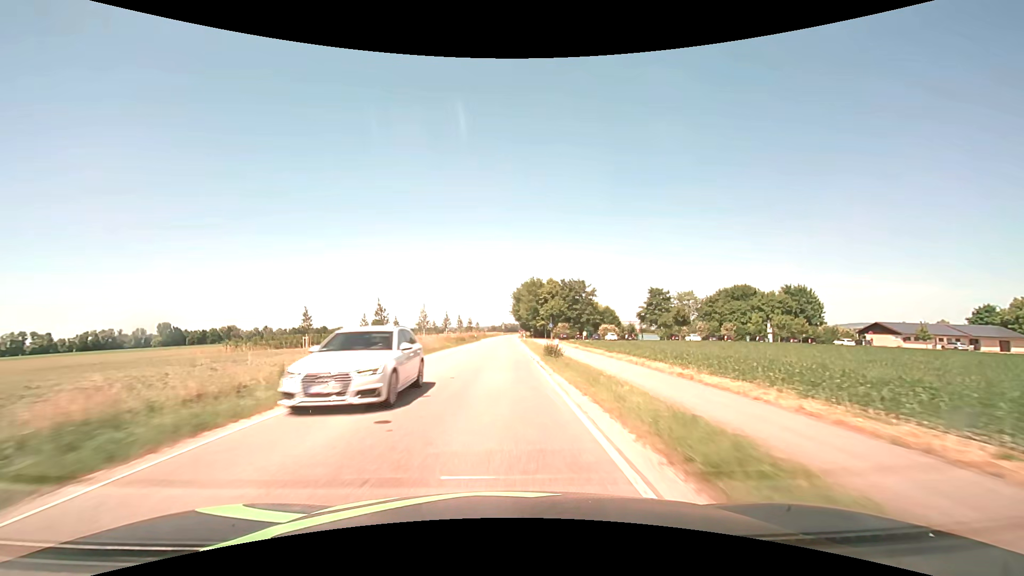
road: secondary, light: Day
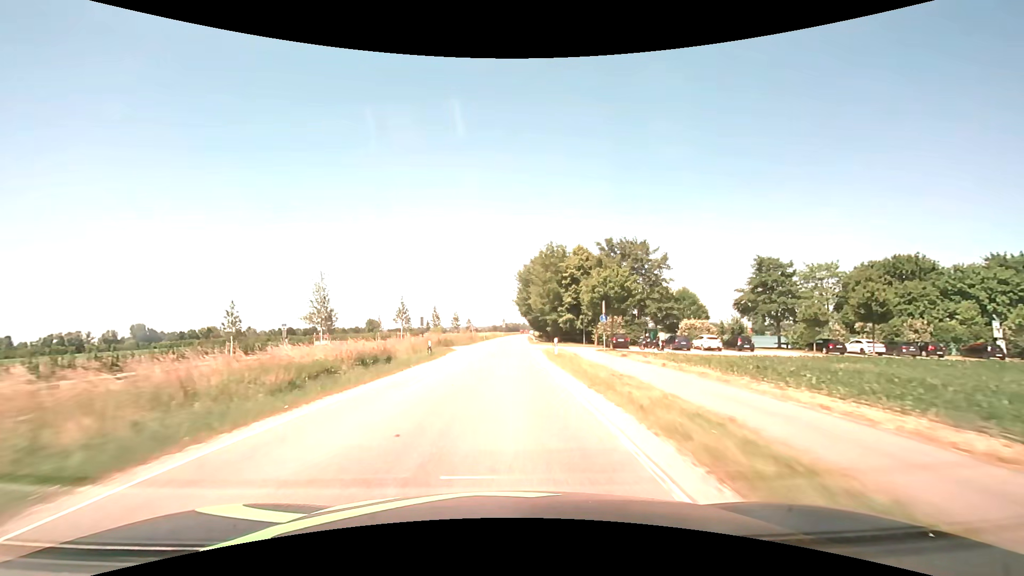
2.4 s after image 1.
(-0.1, +43.0) m; 0°
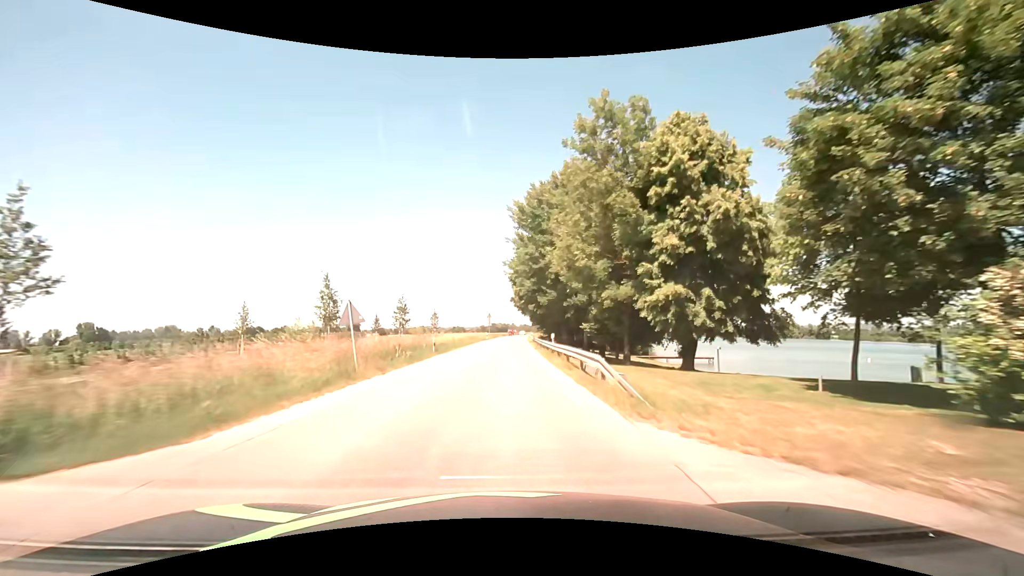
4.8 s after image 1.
(+0.5, +42.9) m; +2°
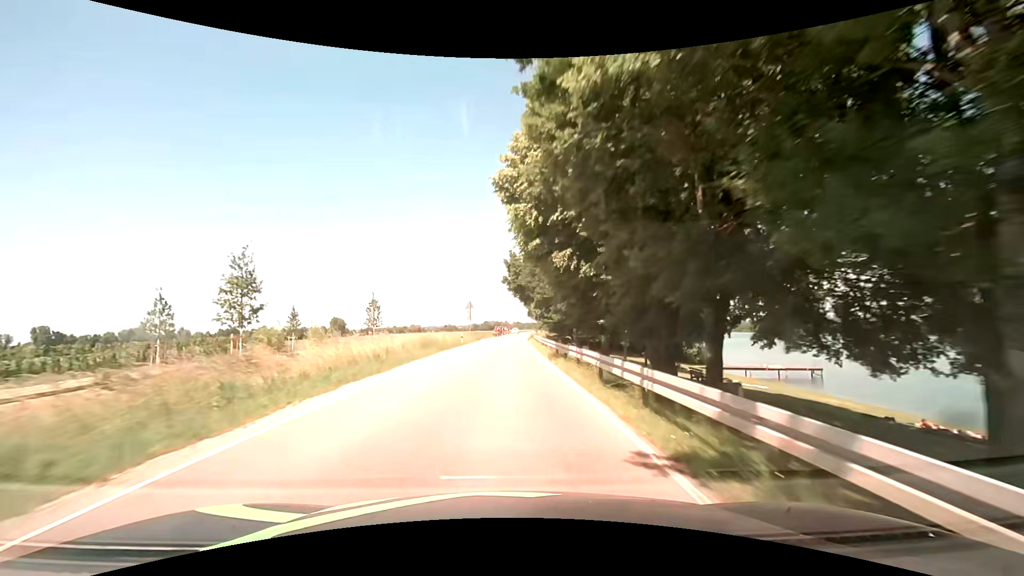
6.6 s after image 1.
(+0.2, +32.2) m; 0°
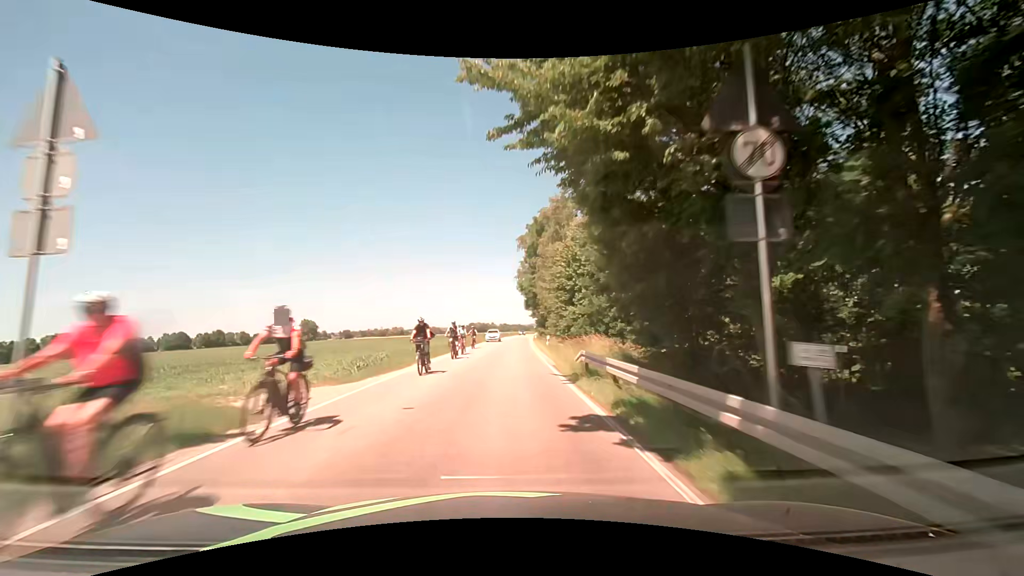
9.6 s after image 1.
(+0.8, +53.7) m; +2°
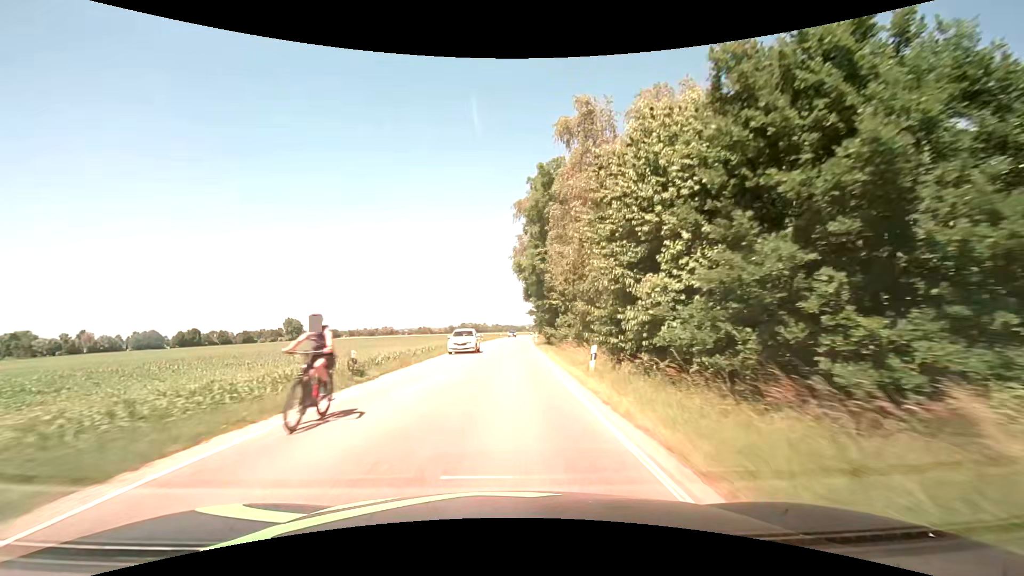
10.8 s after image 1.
(+0.1, +21.7) m; +1°
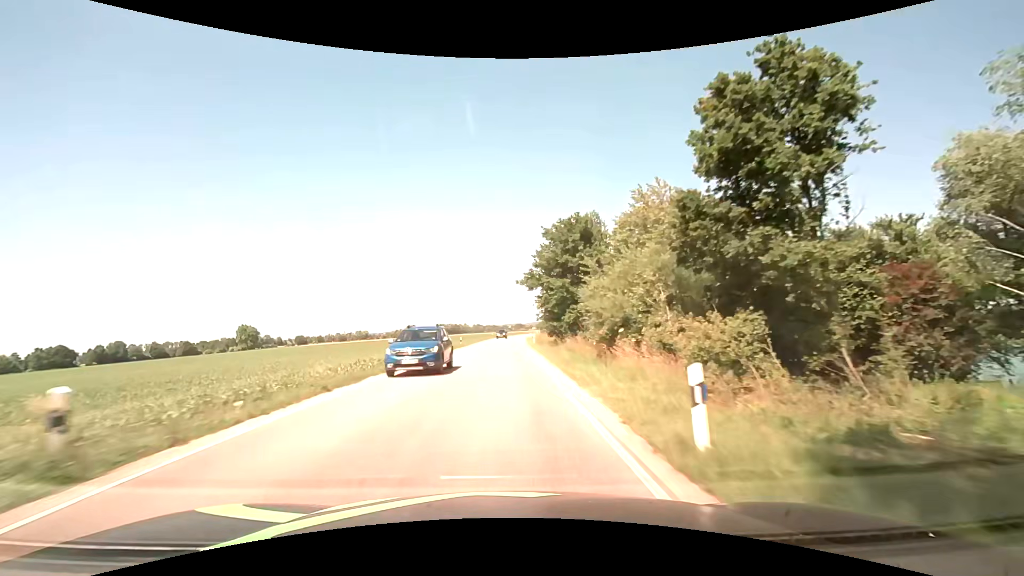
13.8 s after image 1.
(+1.4, +58.5) m; +2°
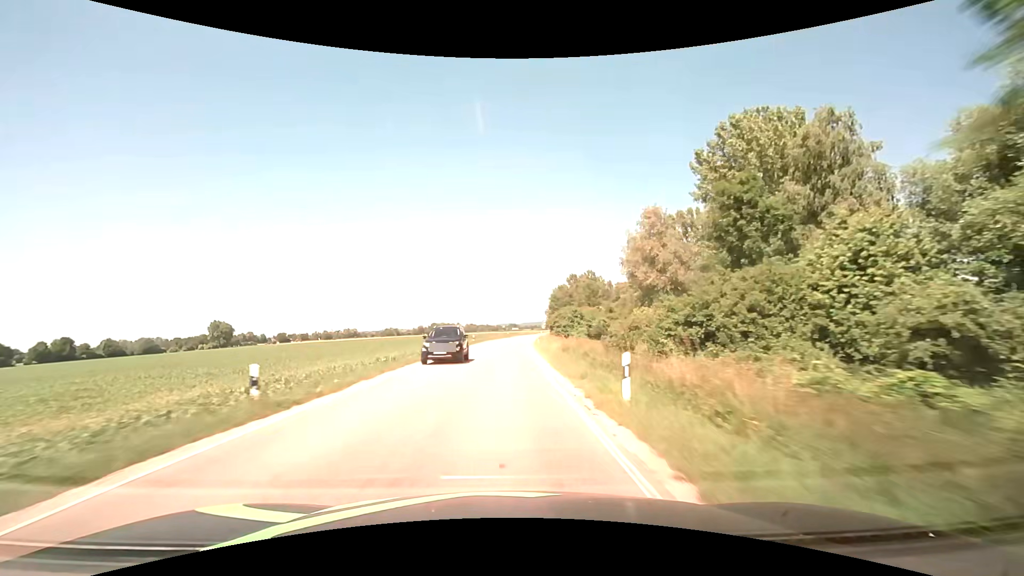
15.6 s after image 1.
(0.0, +38.6) m; 0°
(0, +10) (0, +20) (0, +30) (+1, +40) (+1, +50) (+1, +60) (+2, +70) (+3, +80) (+4, +90) (+5, +100) m
